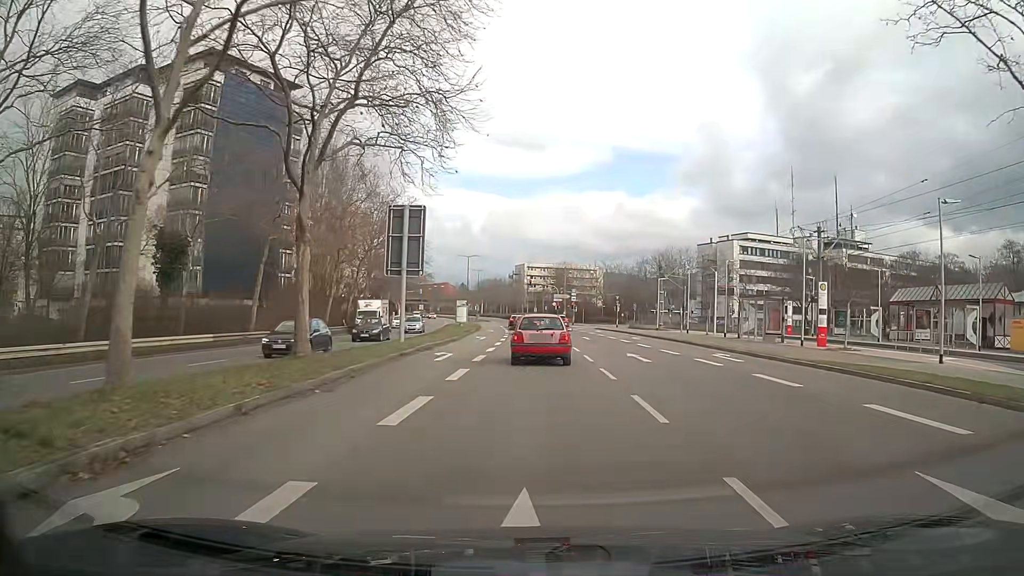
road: secondary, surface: asphalt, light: Day
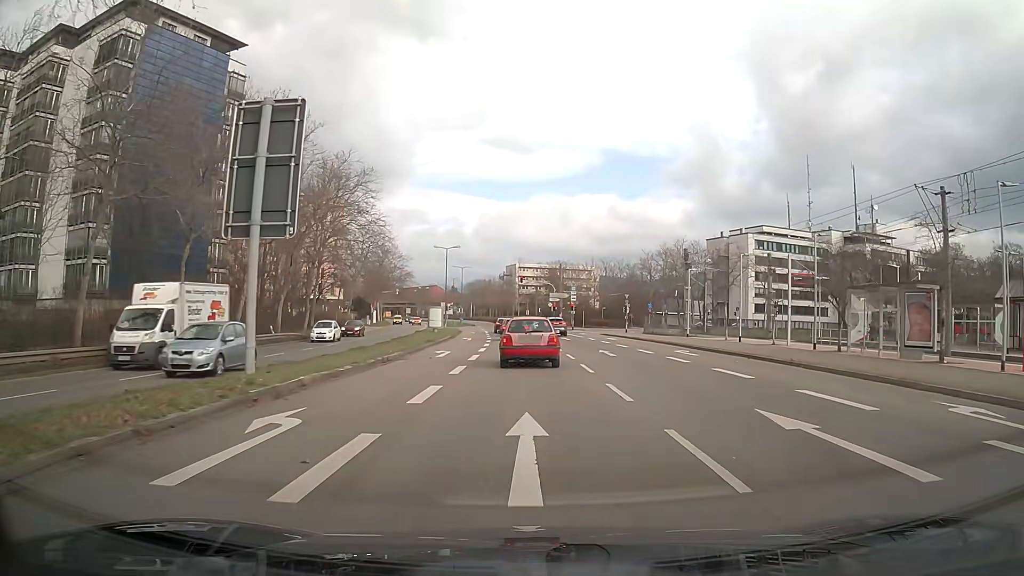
(+0.1, +15.4) m; 0°
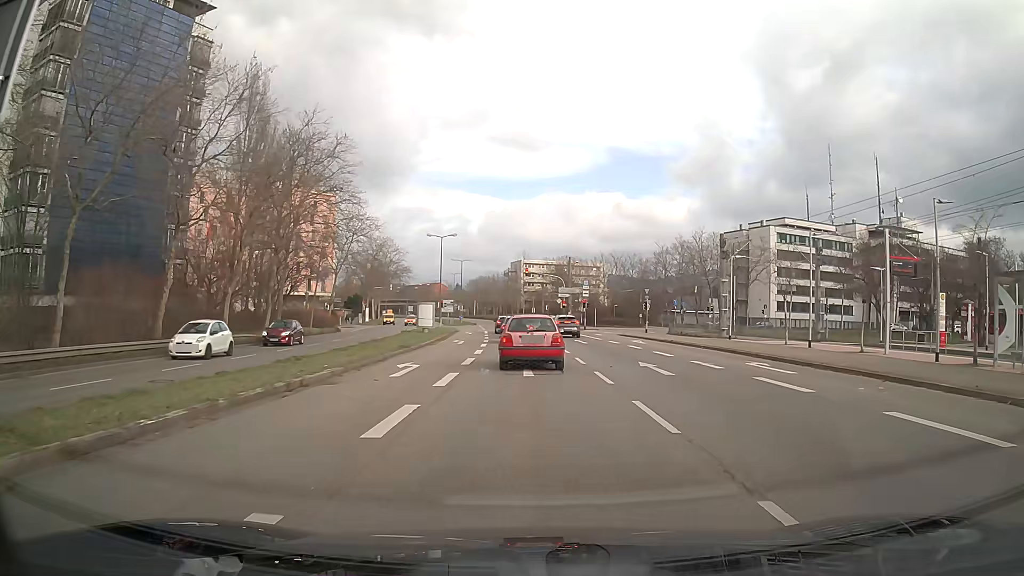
(0.0, +9.2) m; 0°
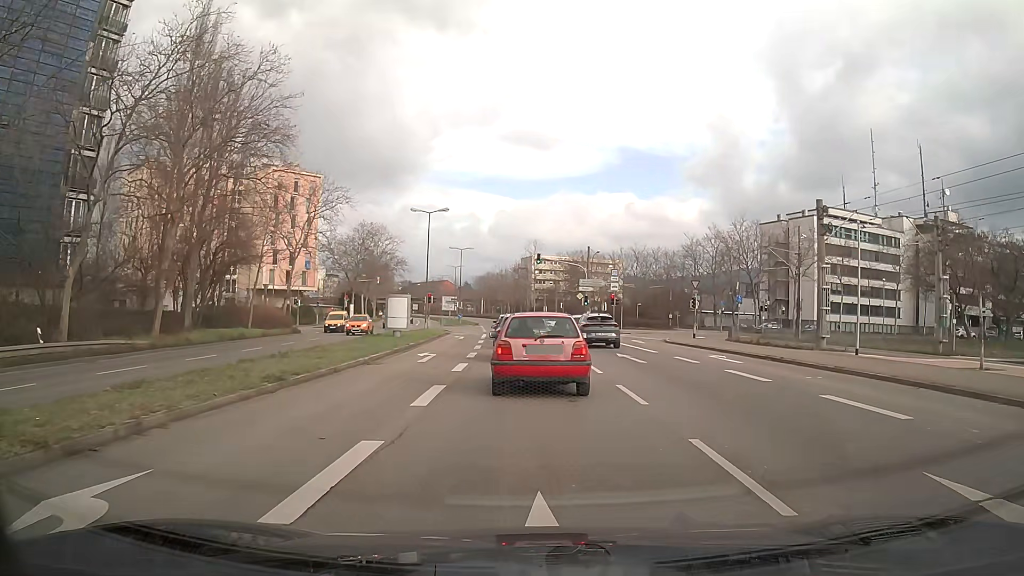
(-0.1, +15.0) m; -1°
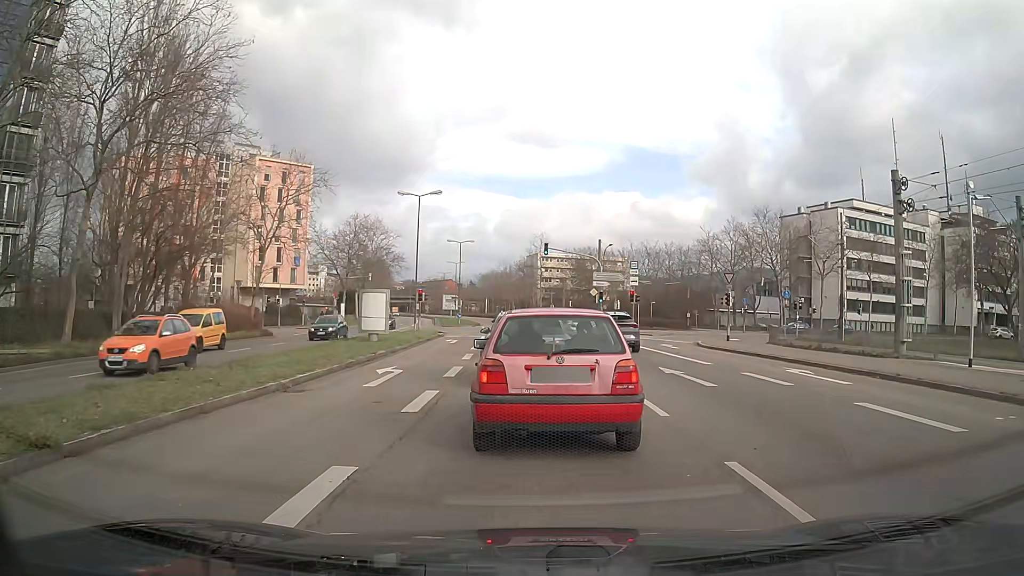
(-0.1, +7.0) m; -1°
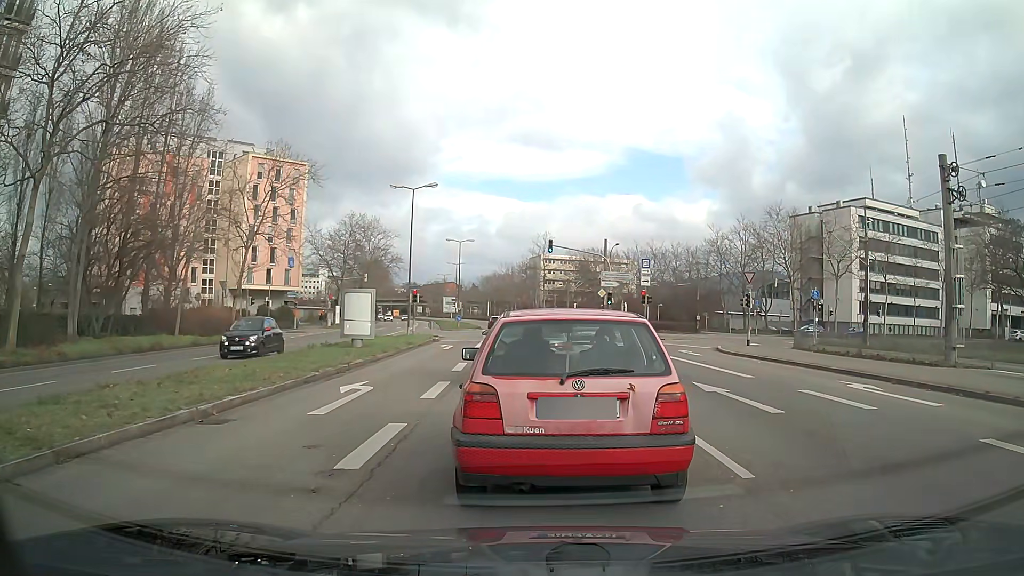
(0.0, +3.3) m; 0°
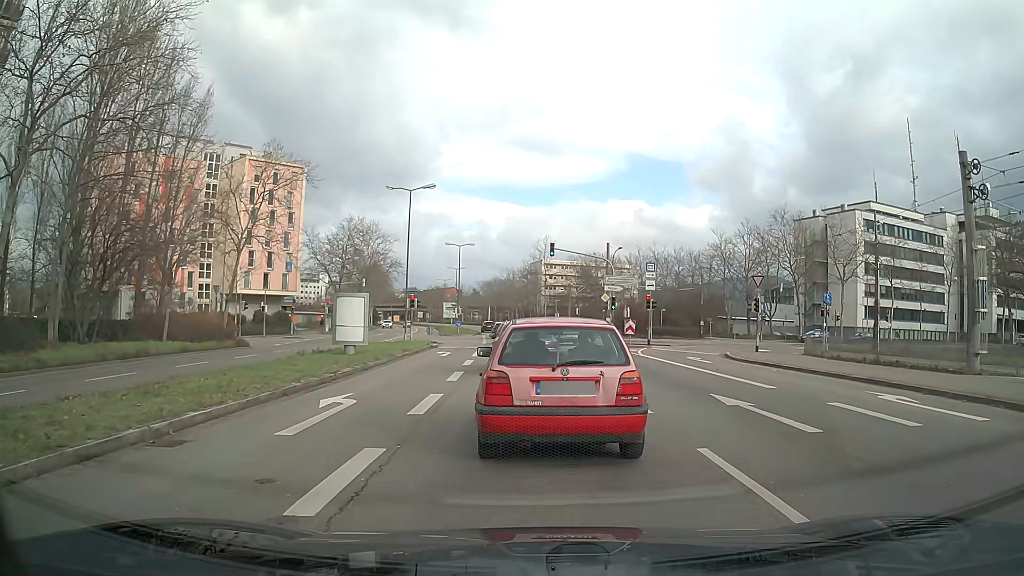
(0.0, +1.5) m; -1°
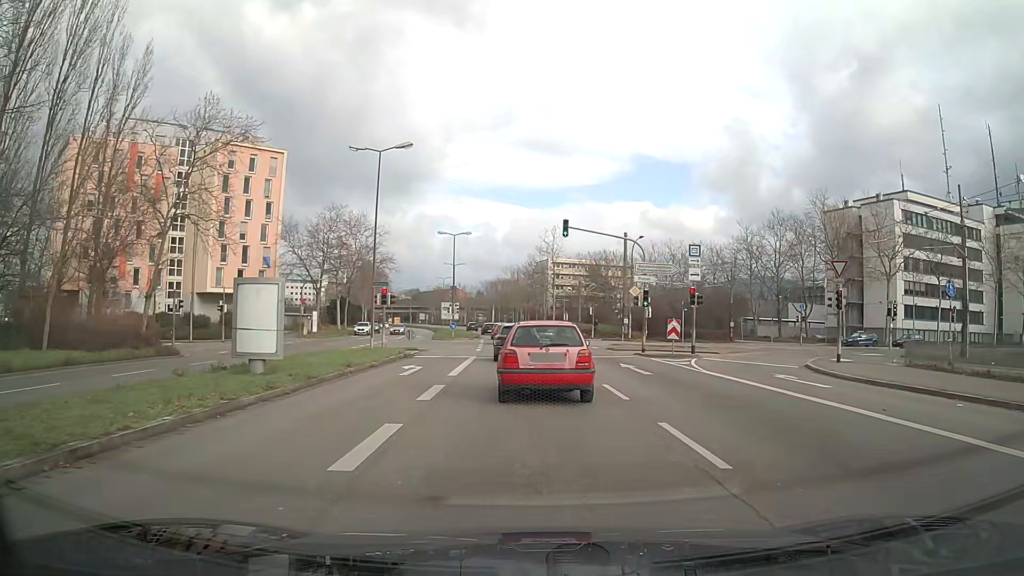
(+0.1, +10.5) m; 0°
(0, +10) (0, +20) (-1, +30) (-1, +40) (-2, +50) (-3, +60) (-3, +70) (-5, +80) (-6, +90) (-7, +100) m
